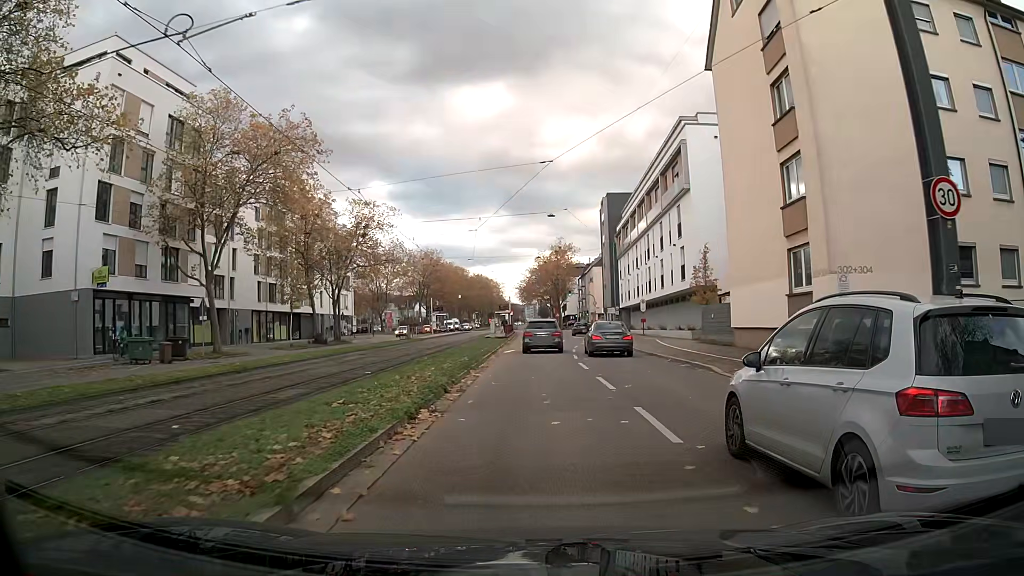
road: primary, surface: asphalt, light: Day
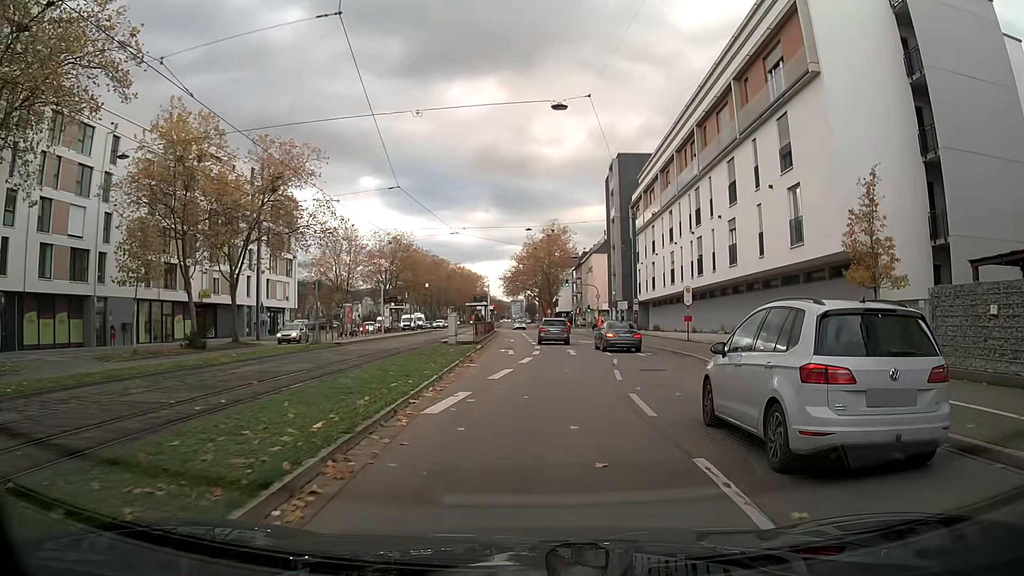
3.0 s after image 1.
(+0.1, +22.0) m; +1°
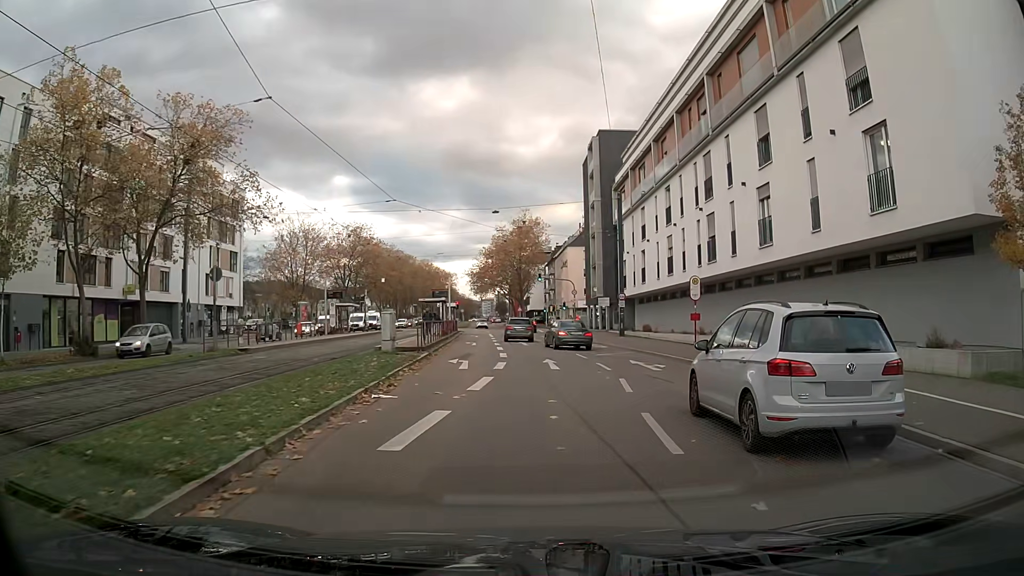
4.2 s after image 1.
(+0.2, +8.8) m; +3°
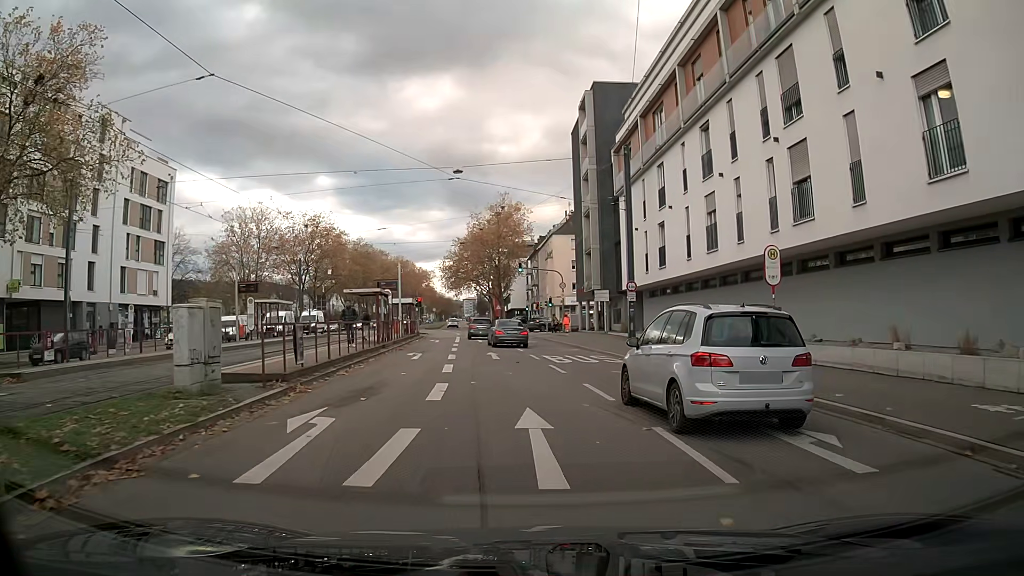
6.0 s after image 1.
(+0.2, +13.4) m; +1°
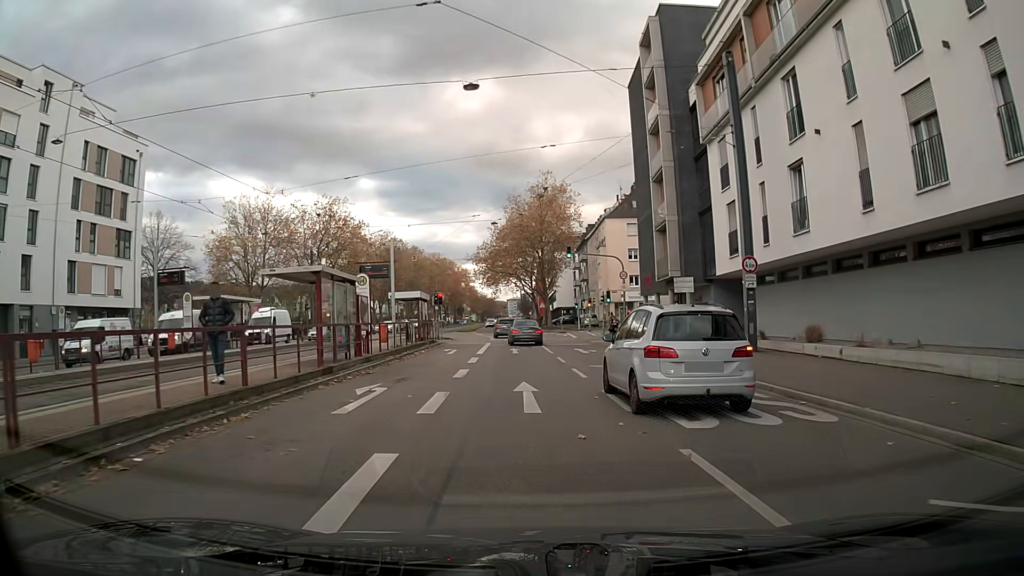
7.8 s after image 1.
(-0.4, +13.6) m; -3°
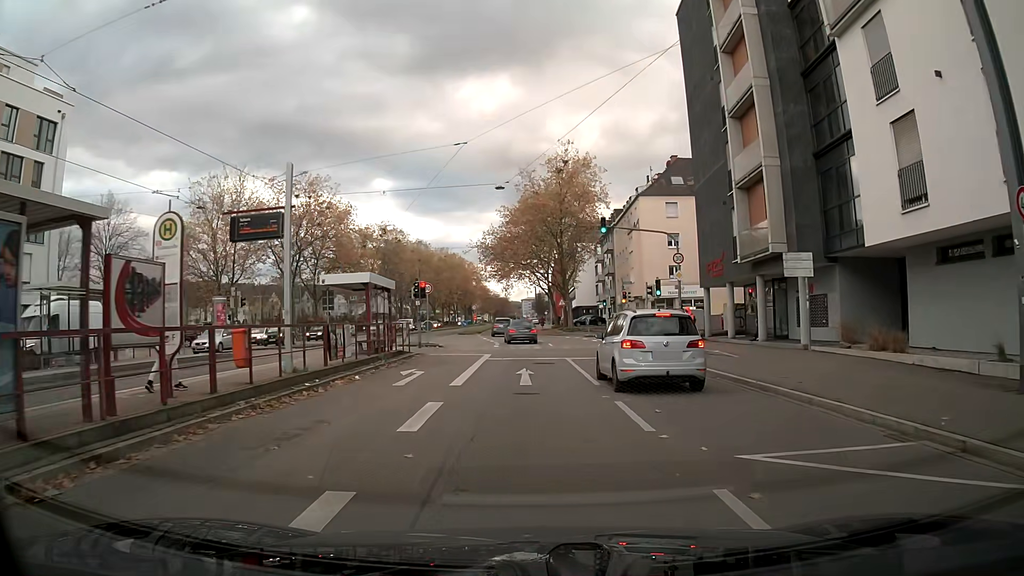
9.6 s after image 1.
(-0.1, +13.6) m; -1°
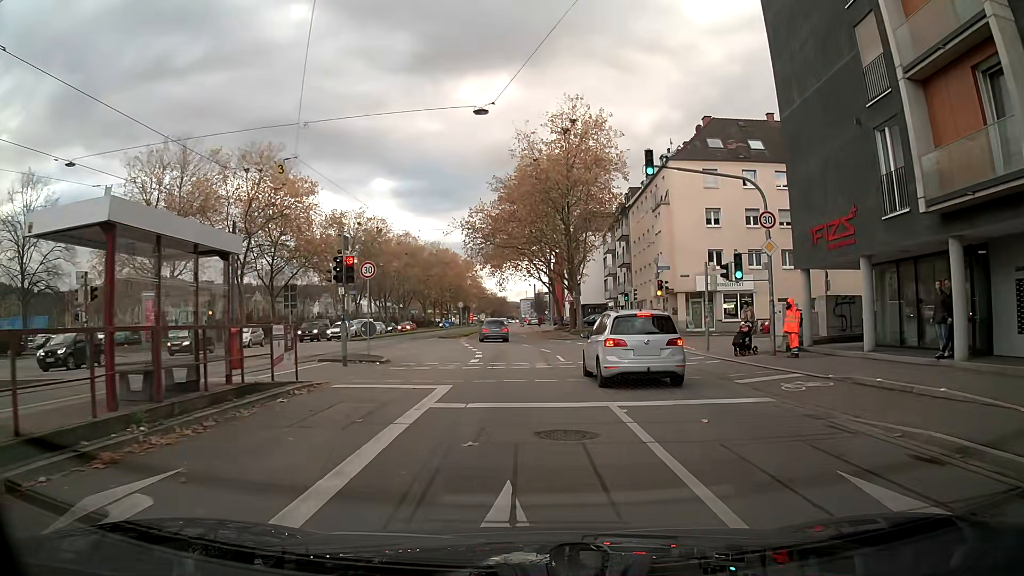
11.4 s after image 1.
(-0.1, +13.6) m; 0°
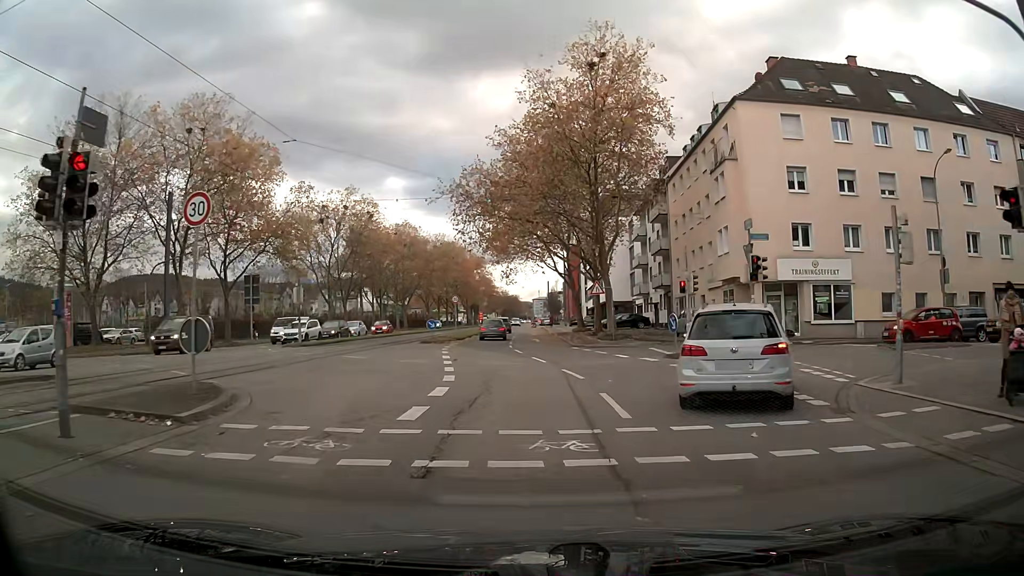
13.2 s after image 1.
(-0.2, +13.5) m; -2°
(0, +10) (-1, +20) (-2, +30) (-2, +40) (-2, +50) (-2, +60) (-2, +70) (-2, +80) (-2, +90) (-2, +100) m
